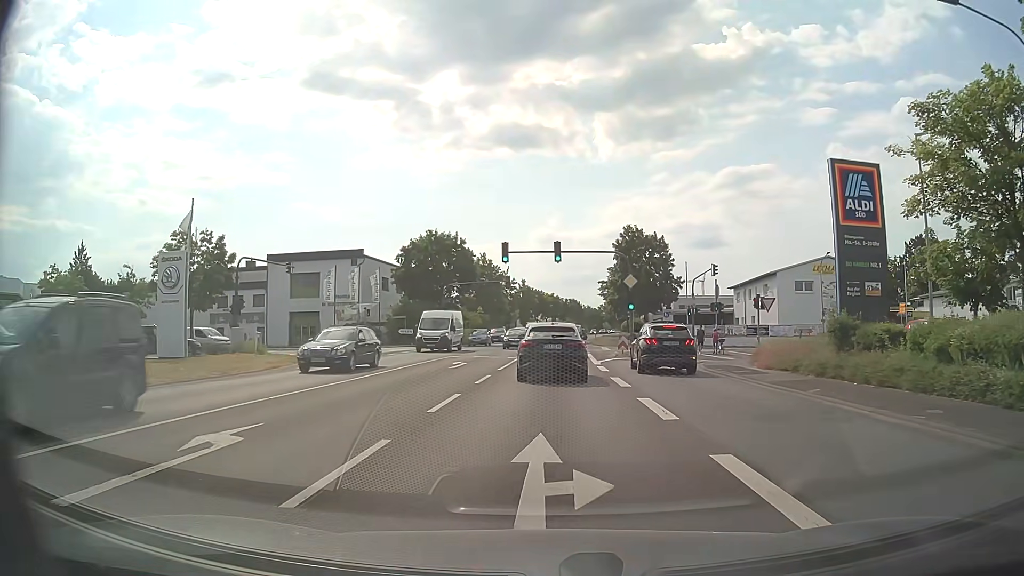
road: primary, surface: asphalt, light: Day
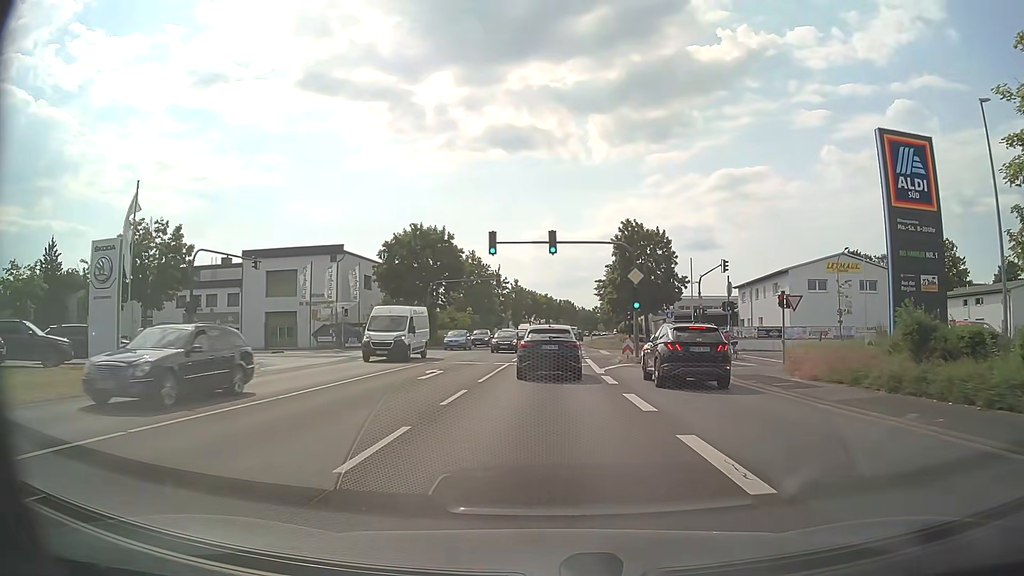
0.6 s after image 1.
(0.0, +4.8) m; 0°
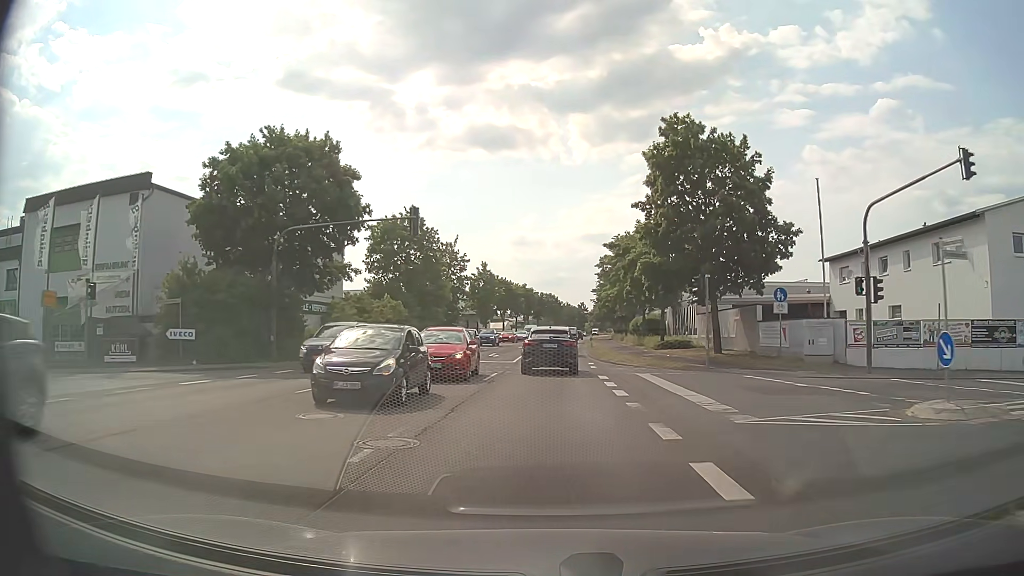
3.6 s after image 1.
(+0.5, +31.0) m; +2°
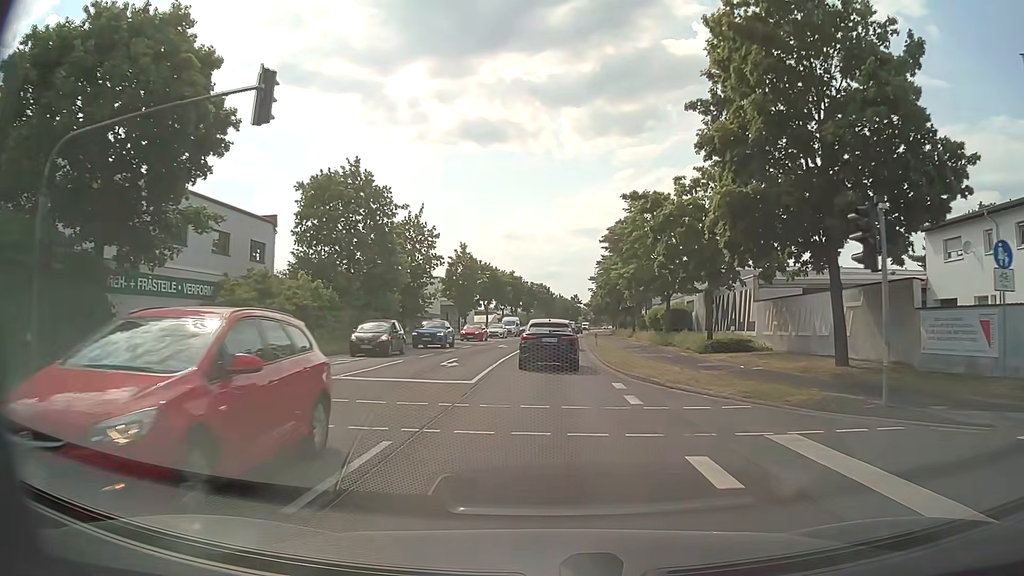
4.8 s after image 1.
(0.0, +14.7) m; +1°
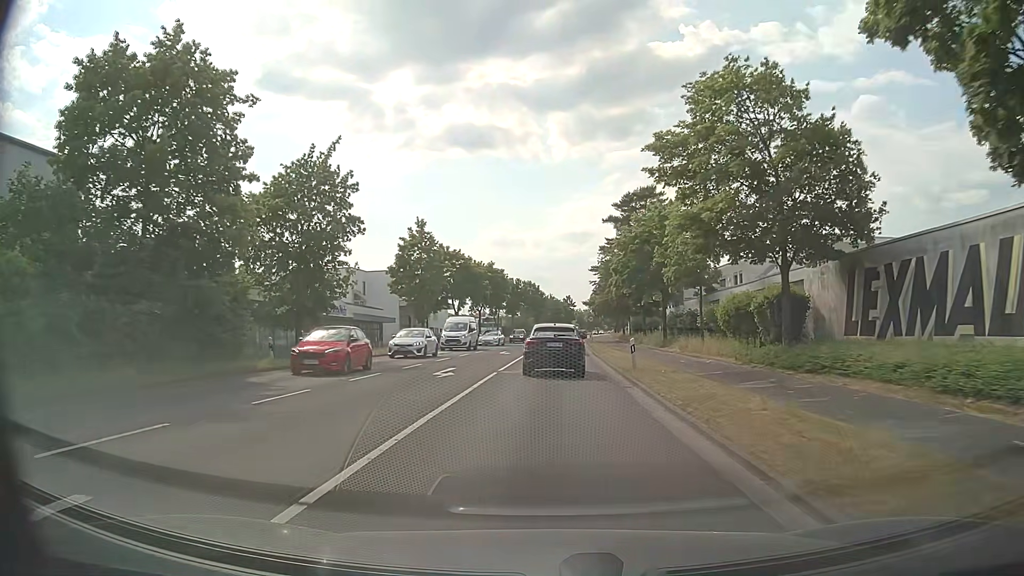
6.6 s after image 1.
(+0.1, +21.8) m; 0°
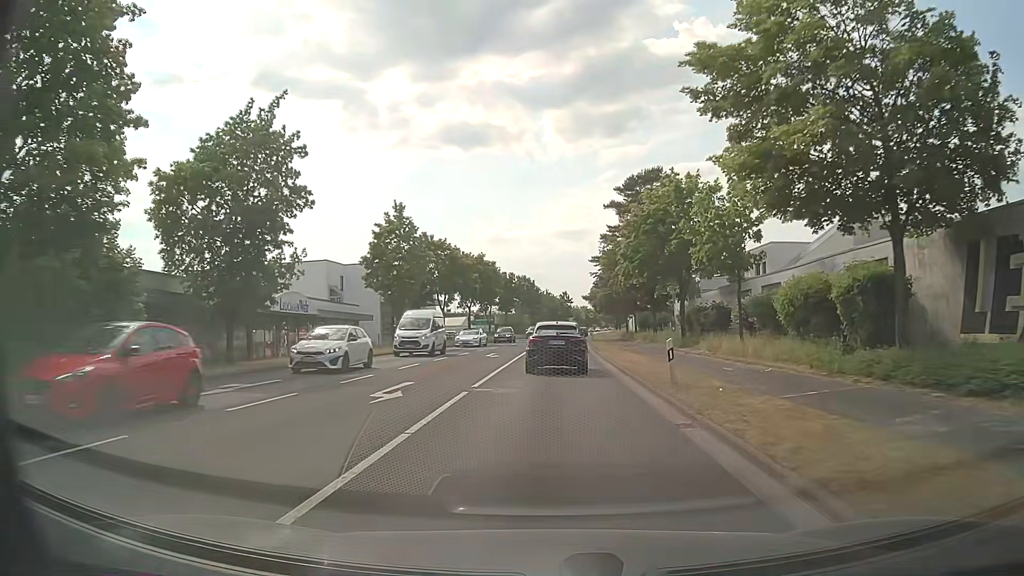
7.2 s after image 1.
(+0.1, +7.1) m; +1°
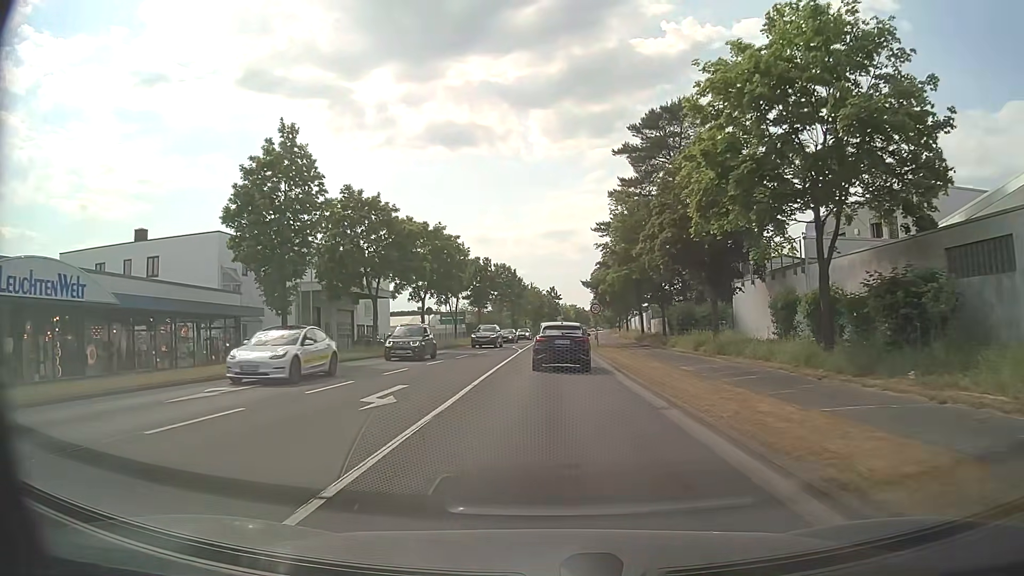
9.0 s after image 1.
(+0.2, +21.1) m; +2°
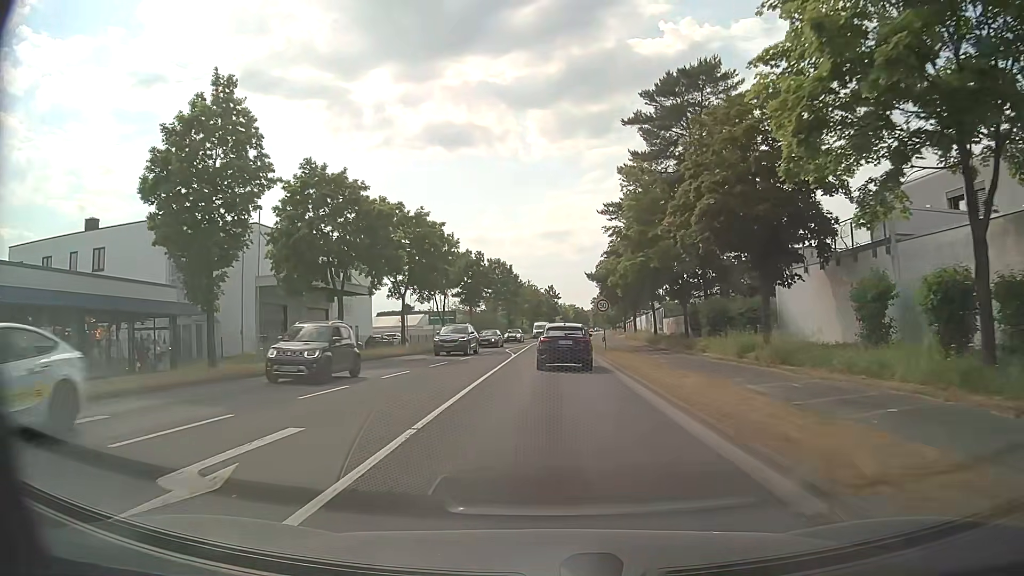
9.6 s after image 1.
(0.0, +7.0) m; 0°
